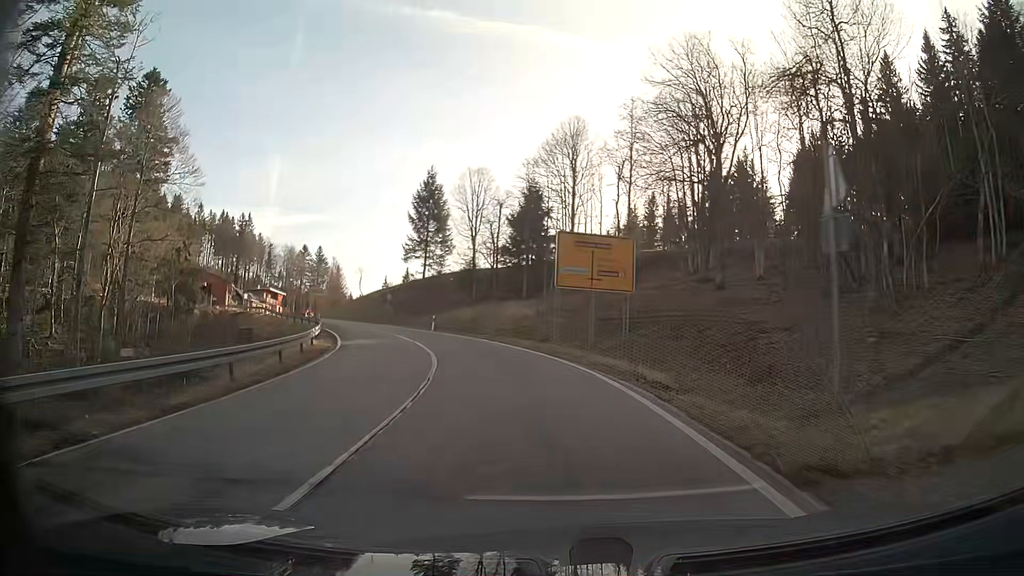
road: secondary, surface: asphalt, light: Day
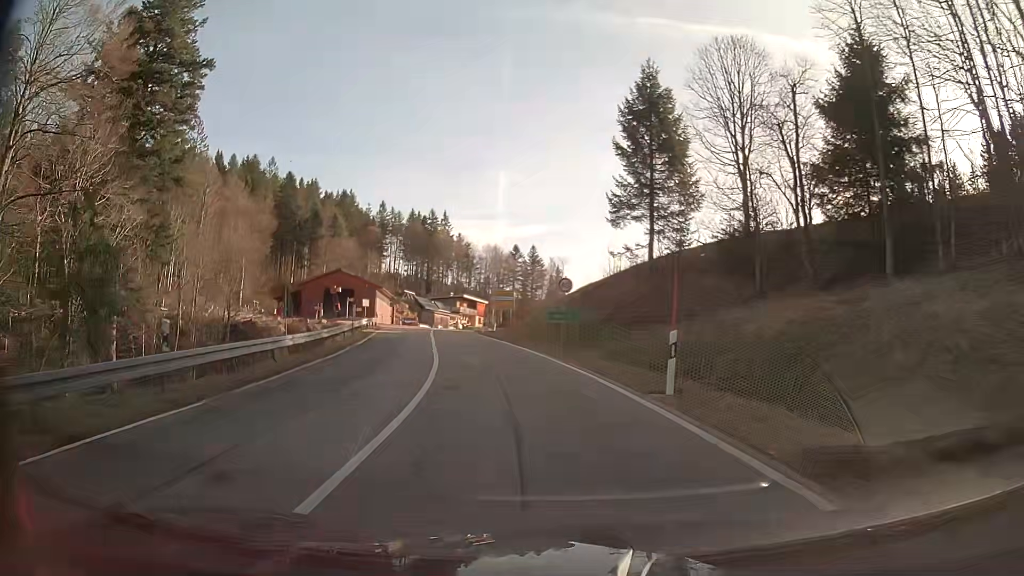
(-5.8, +34.9) m; -19°
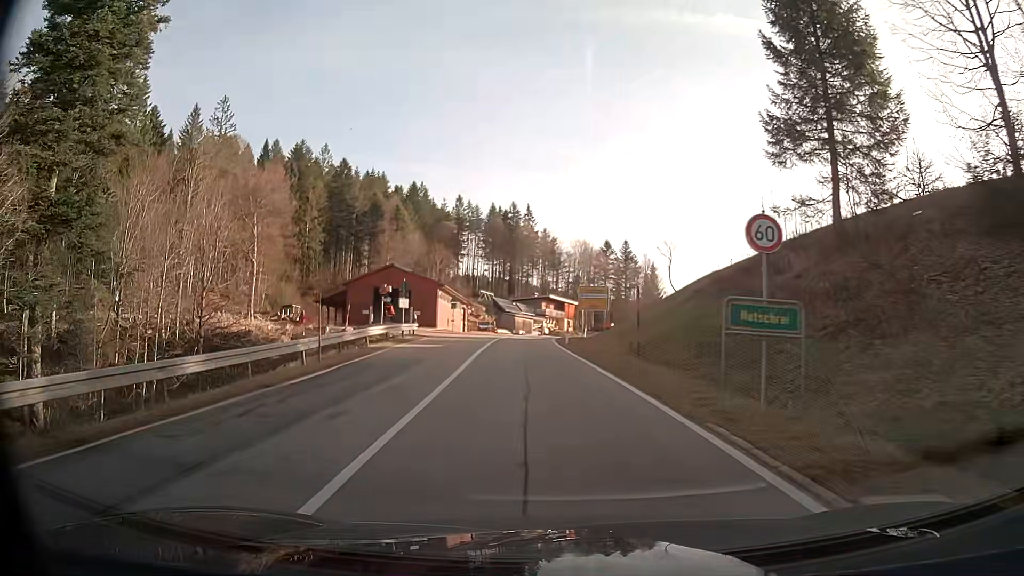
(-1.2, +16.6) m; -8°
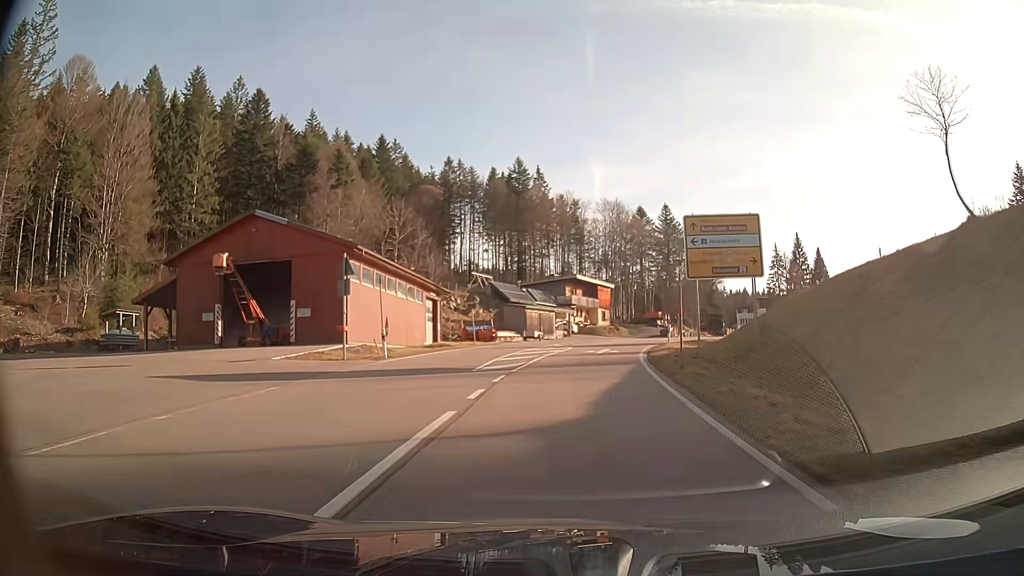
(-0.7, +40.4) m; 0°
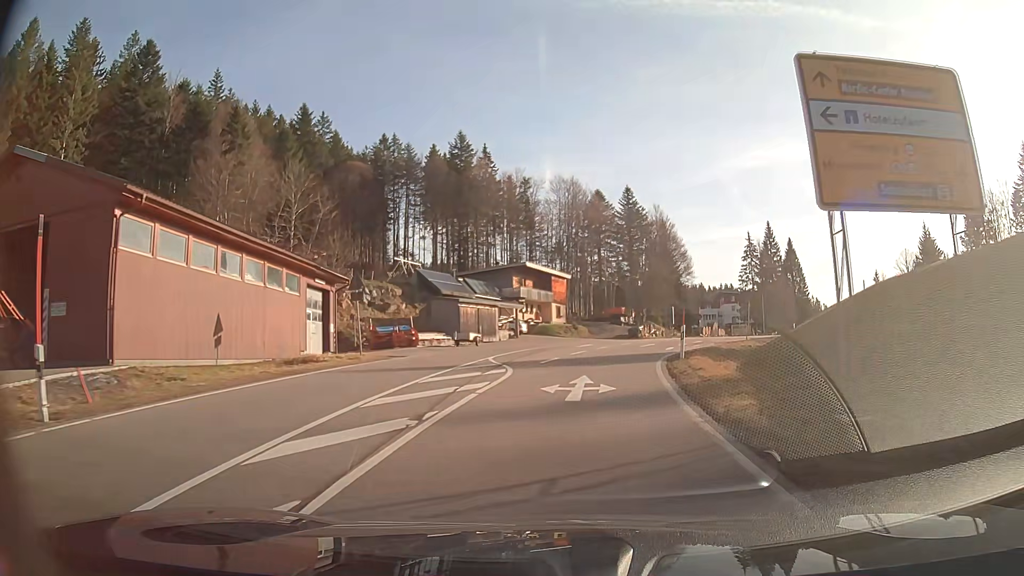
(+0.6, +15.6) m; +5°
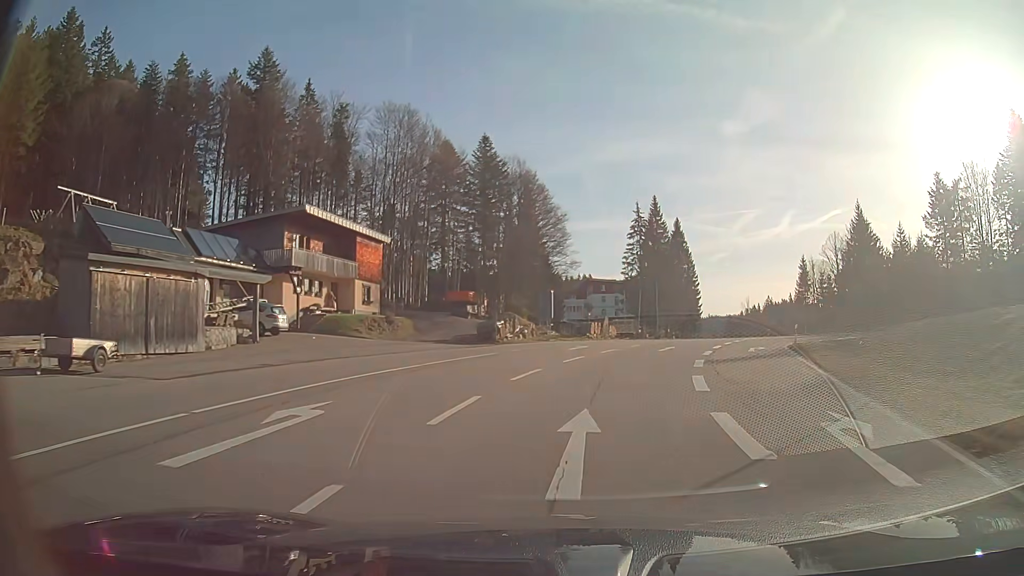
(+3.2, +30.3) m; +13°
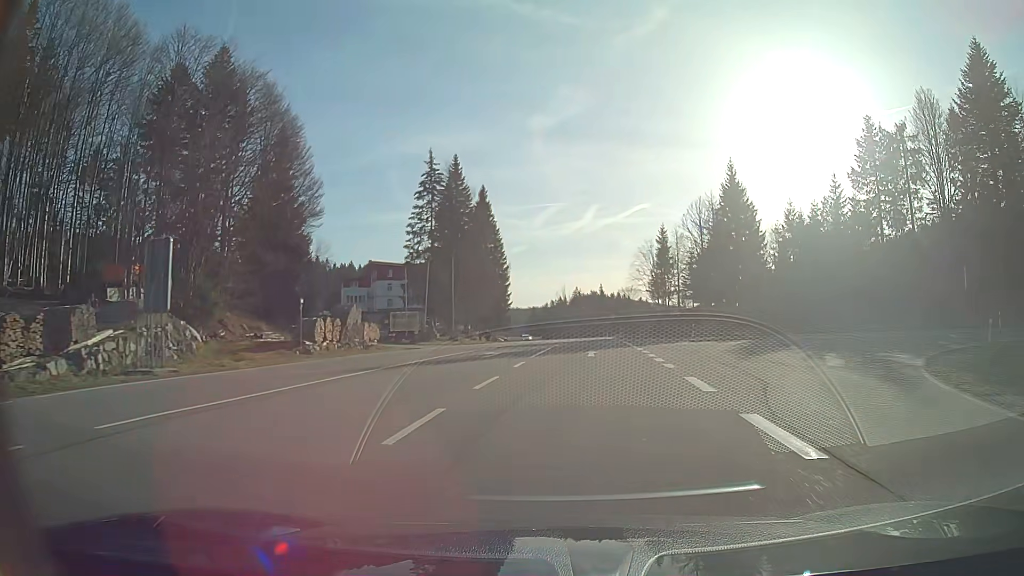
(+4.5, +30.5) m; +16°
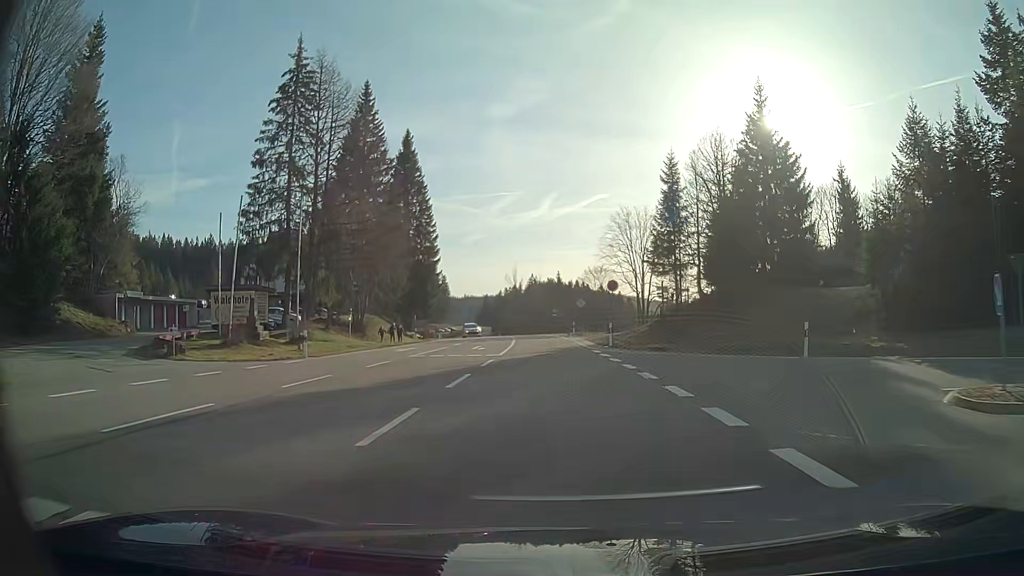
(+1.1, +31.4) m; +3°
(0, +10) (0, +20) (0, +30) (-1, +40) (-1, +50) (-2, +60) (-3, +70) (-5, +80) (-7, +90) (-9, +99) m
